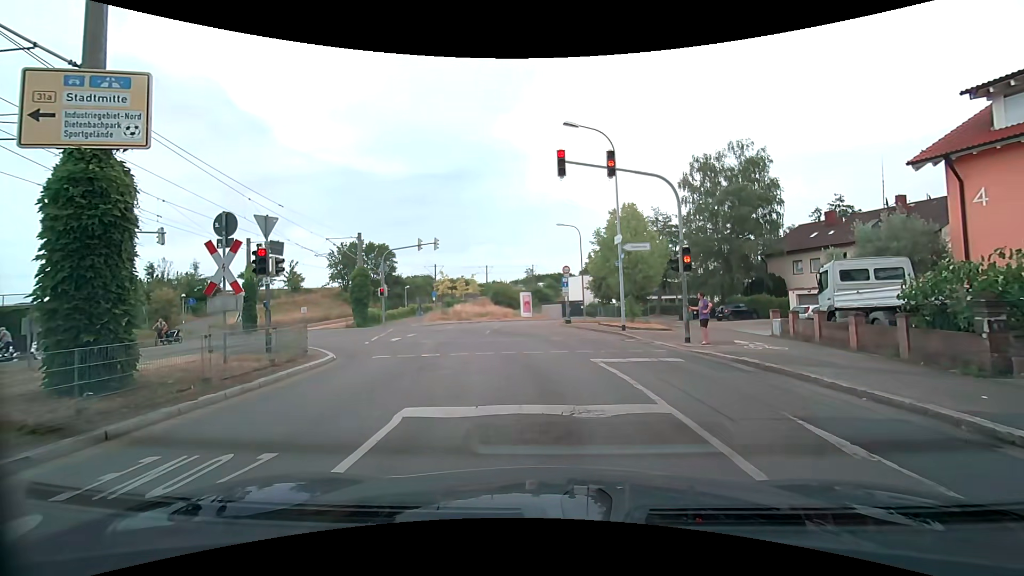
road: residential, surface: asphalt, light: Day
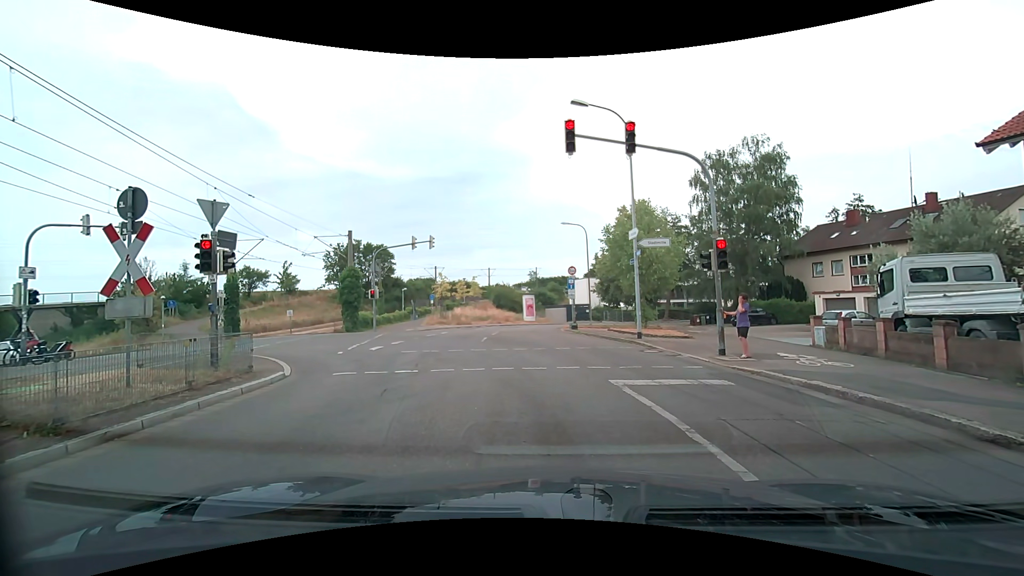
(0.0, +2.6) m; +1°
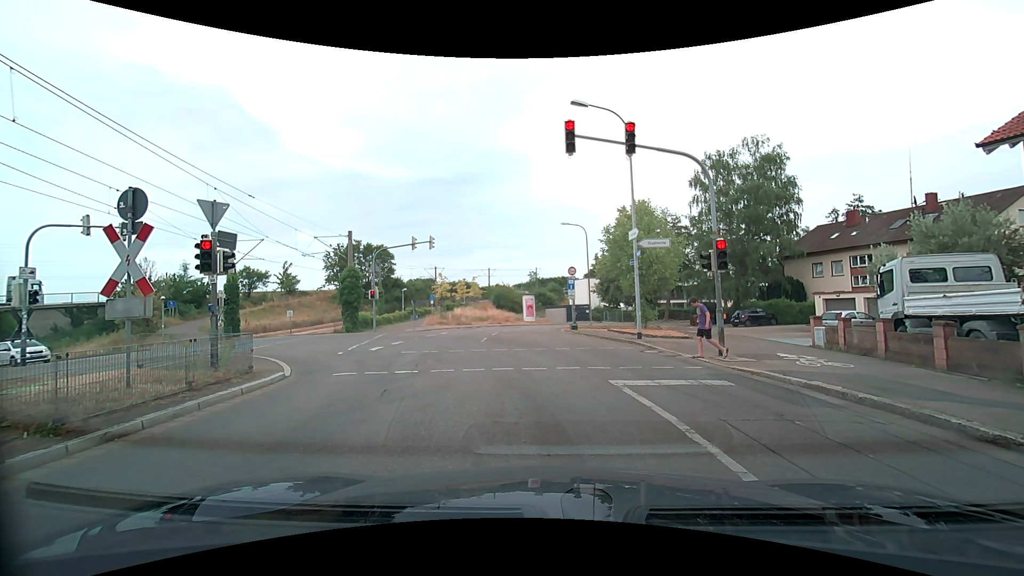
(0.0, +0.1) m; 0°
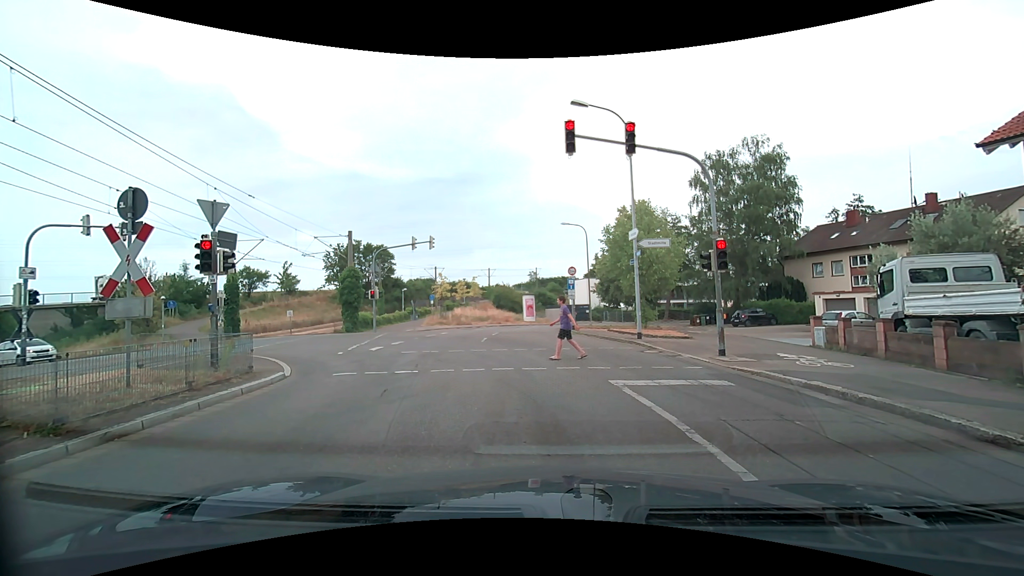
(0.0, 0.0) m; 0°
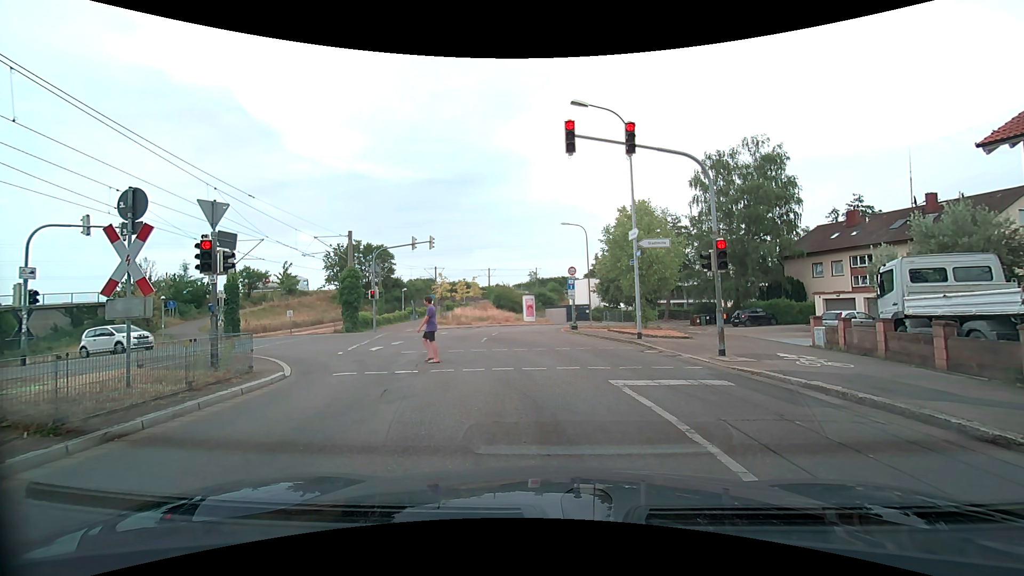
(0.0, 0.0) m; 0°
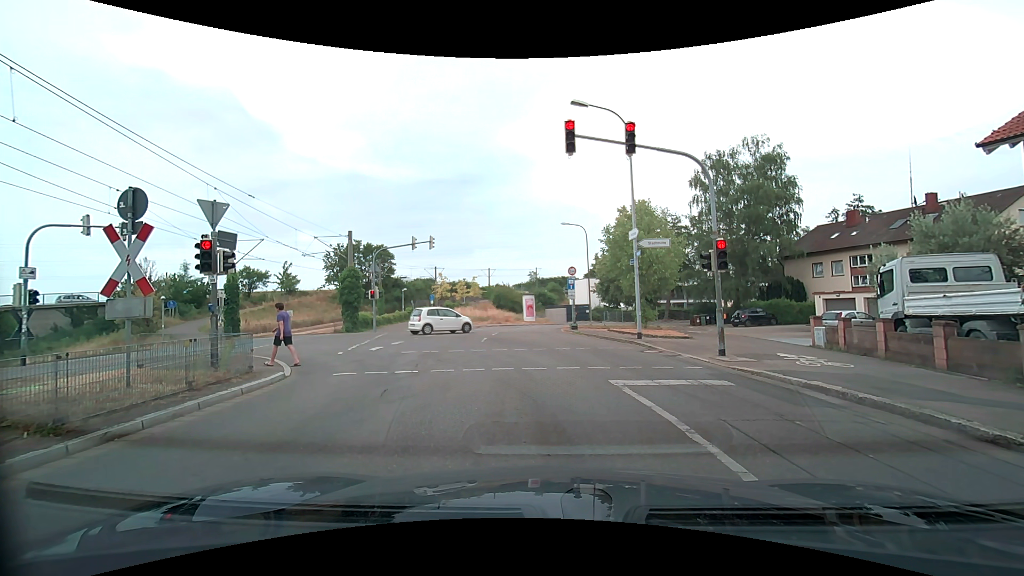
(0.0, 0.0) m; 0°
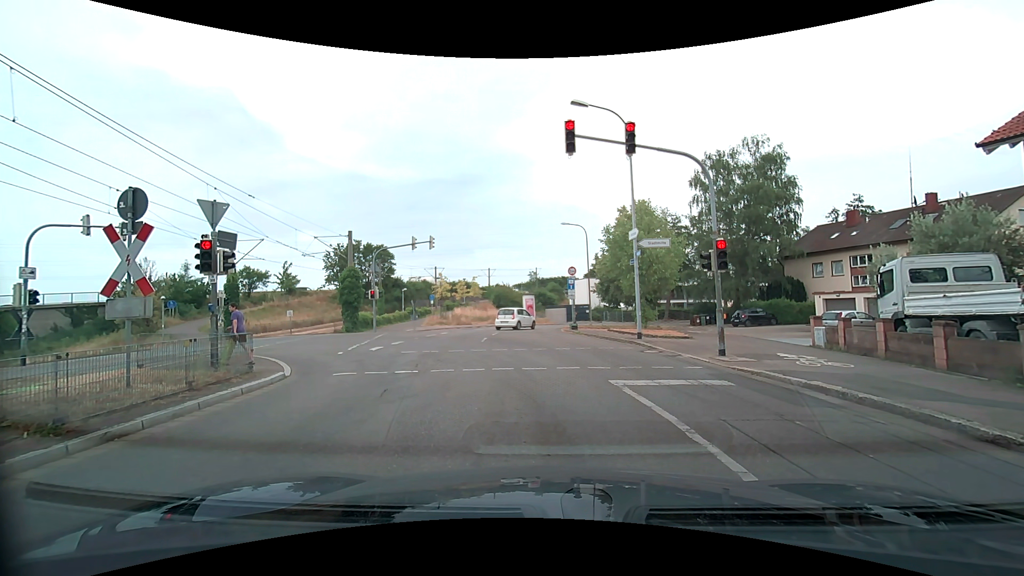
(0.0, 0.0) m; 0°
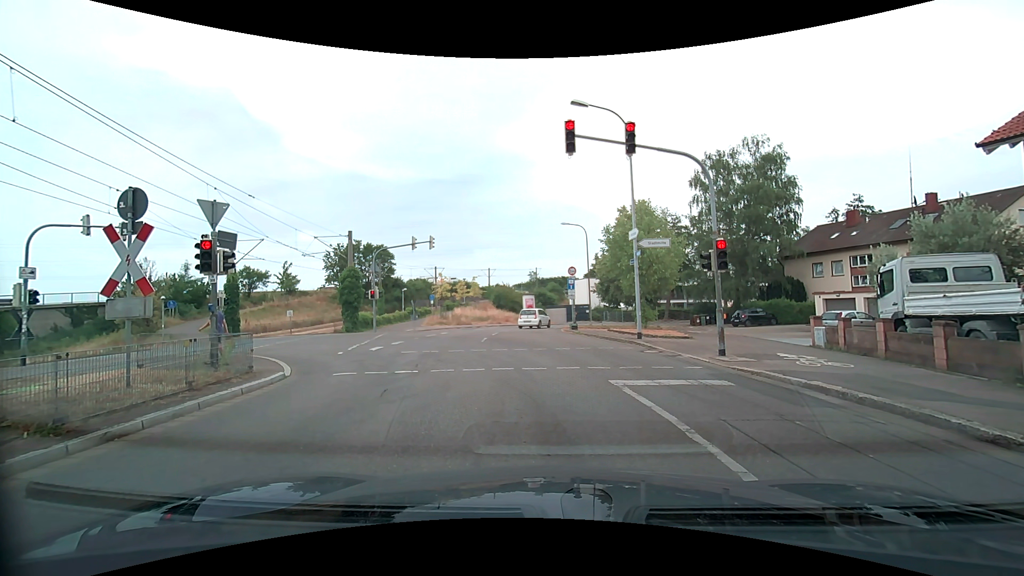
(0.0, 0.0) m; 0°
